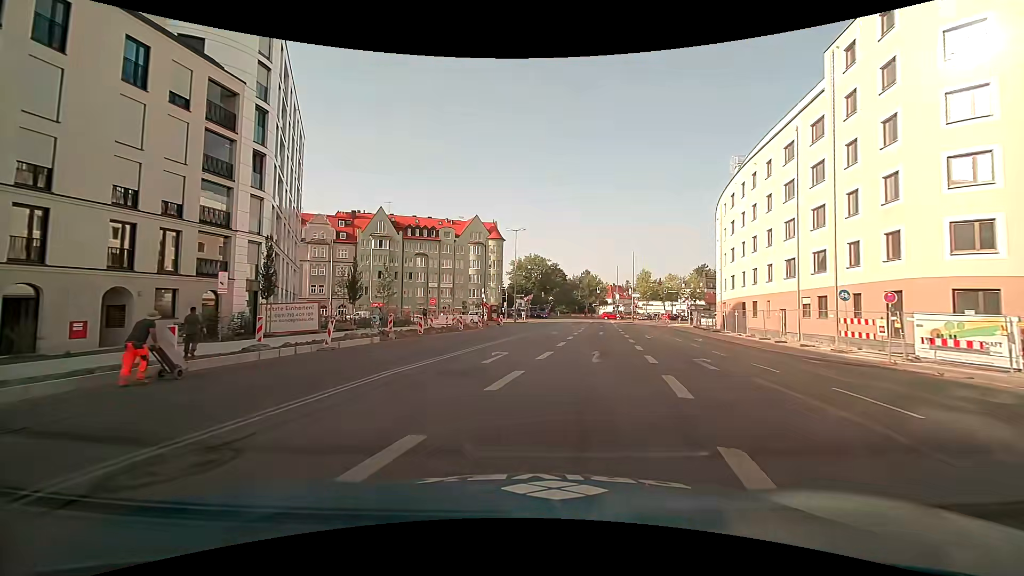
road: primary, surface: asphalt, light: Day
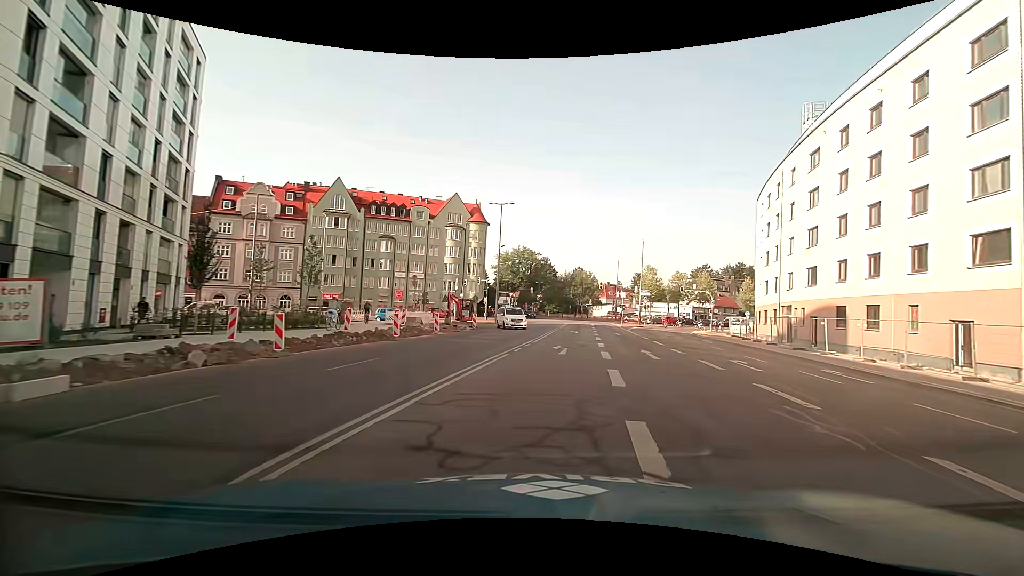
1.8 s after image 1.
(0.0, +17.0) m; +2°
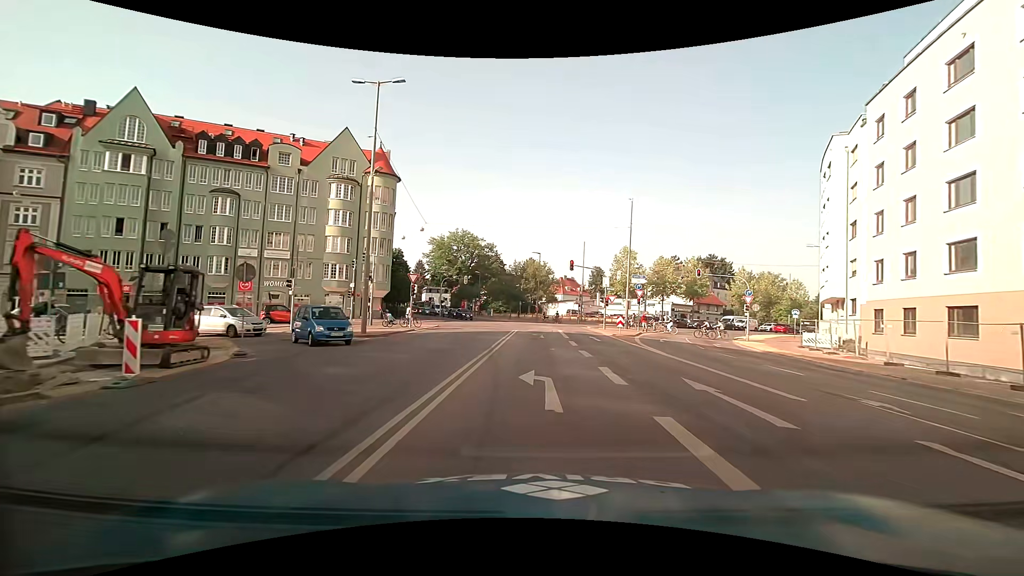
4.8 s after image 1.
(+2.0, +29.6) m; +5°
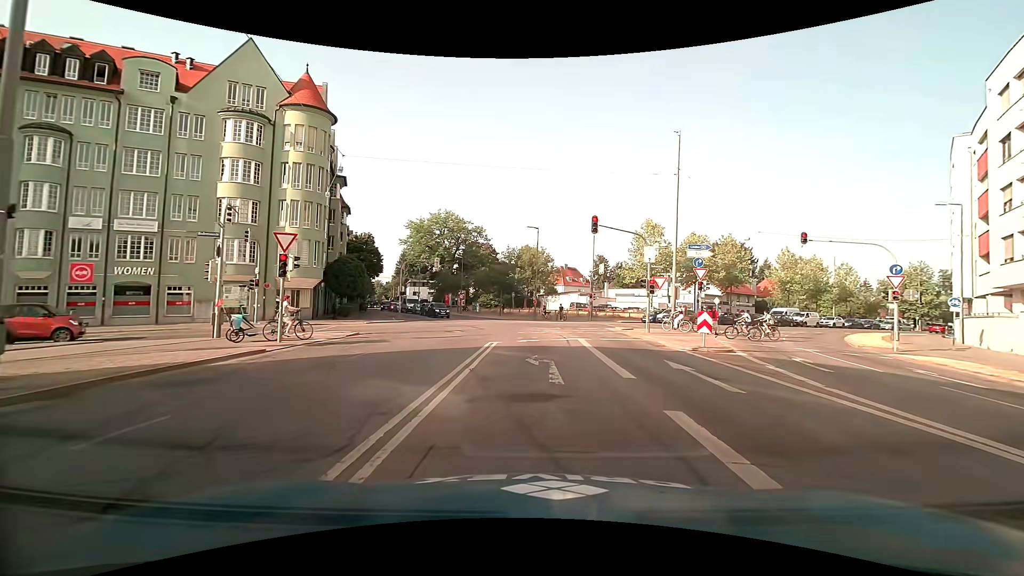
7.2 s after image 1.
(0.0, +17.9) m; +1°
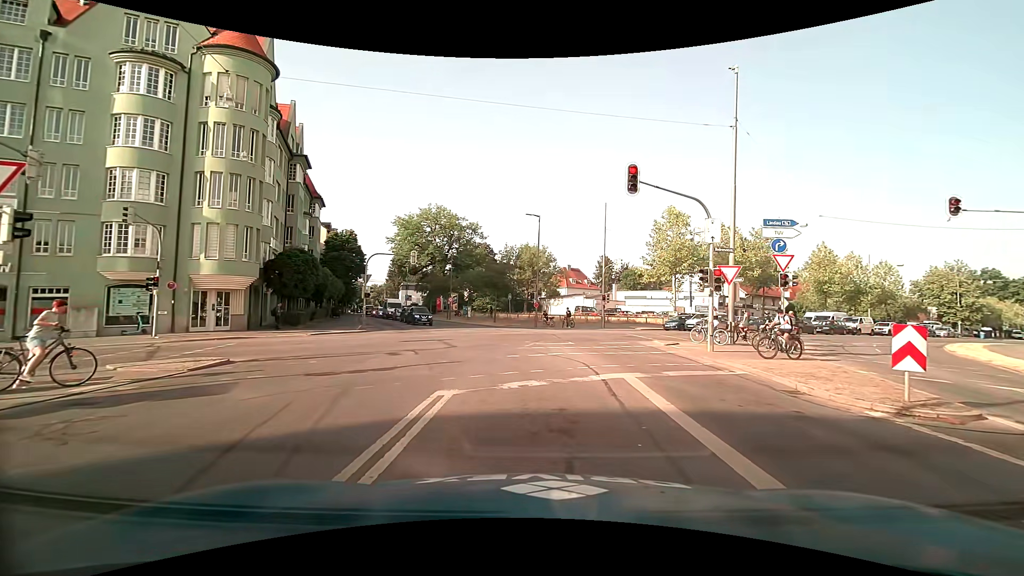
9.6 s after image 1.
(-0.1, +9.4) m; -1°
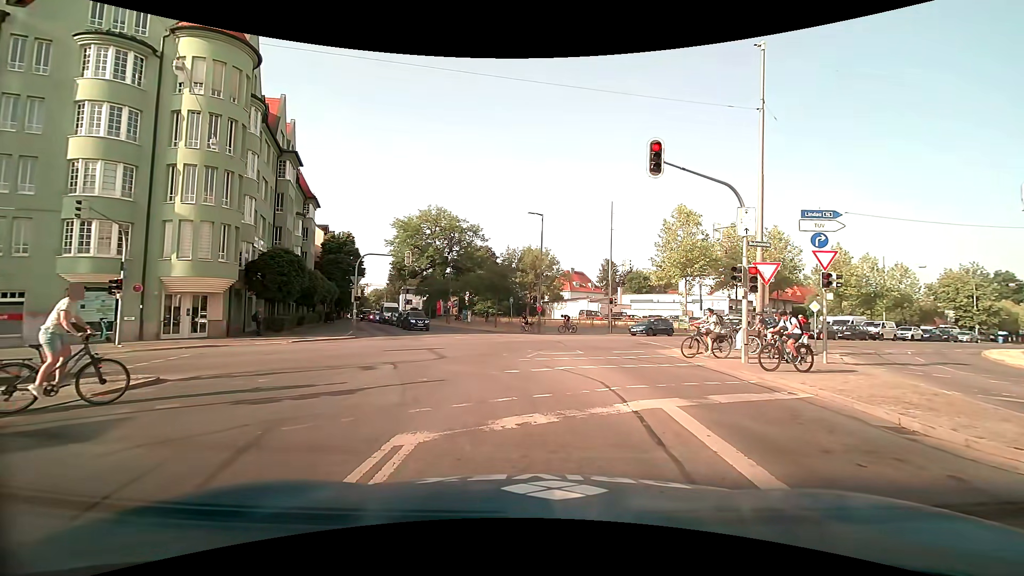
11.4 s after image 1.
(0.0, +2.5) m; +2°
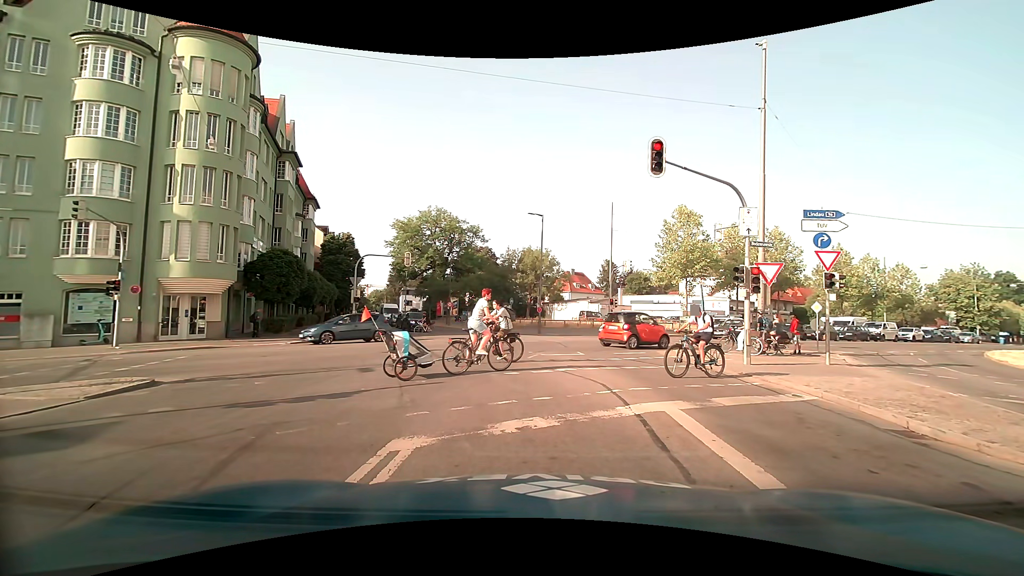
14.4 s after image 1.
(0.0, +0.3) m; 0°
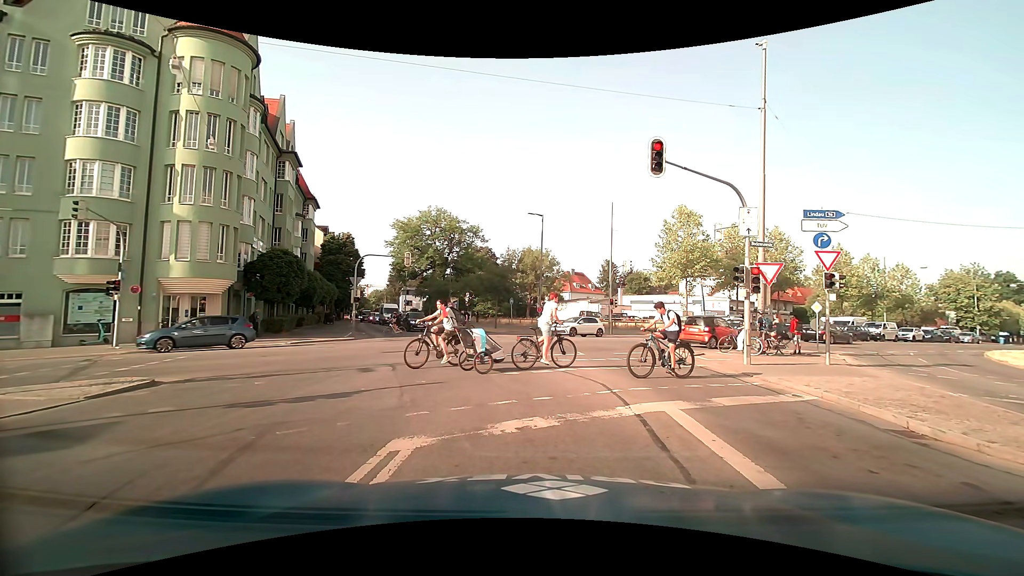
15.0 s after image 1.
(0.0, 0.0) m; 0°
